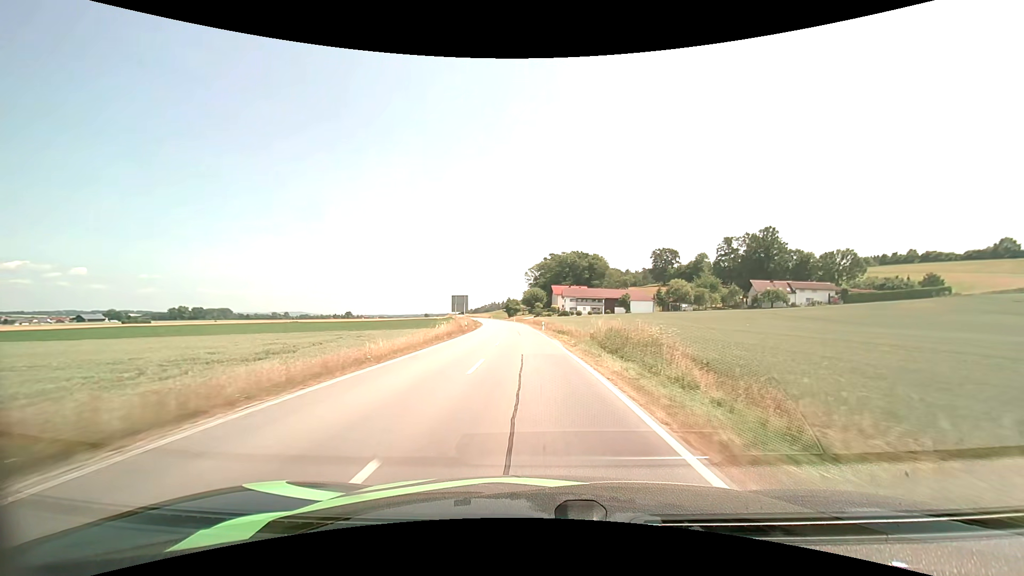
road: secondary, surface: asphalt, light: Day
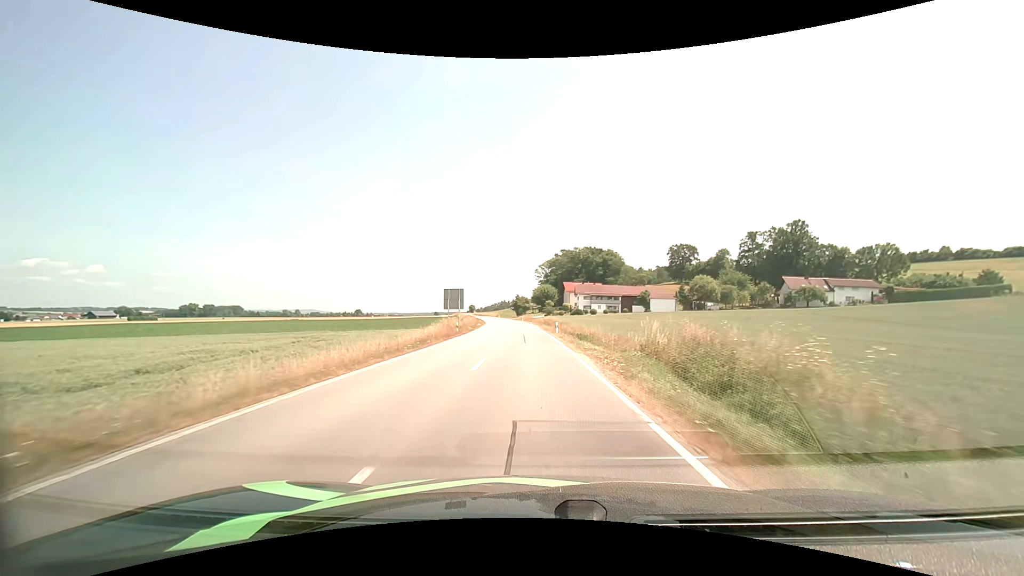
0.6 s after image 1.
(-0.2, +11.3) m; -1°
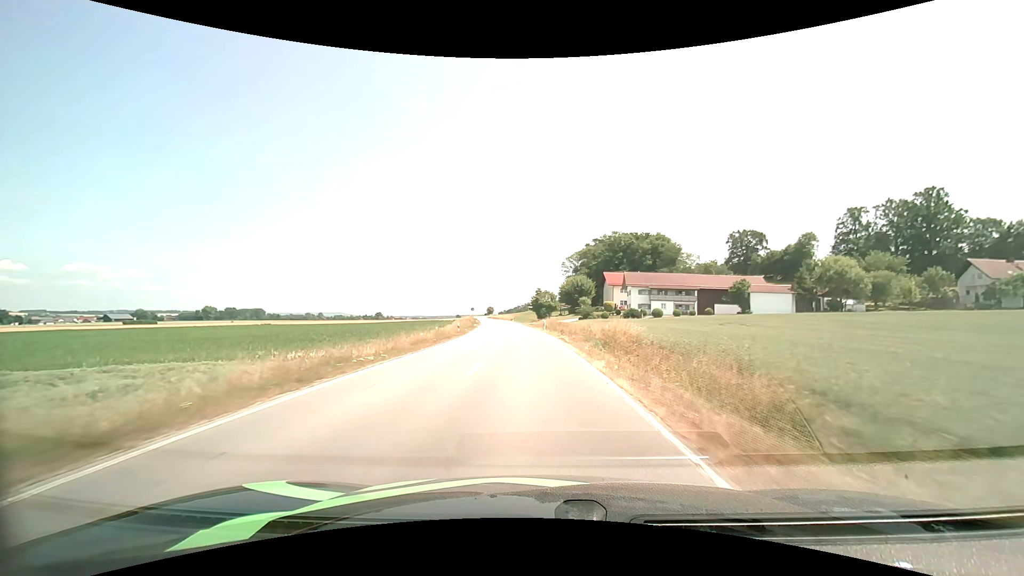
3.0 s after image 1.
(-1.2, +45.9) m; -3°
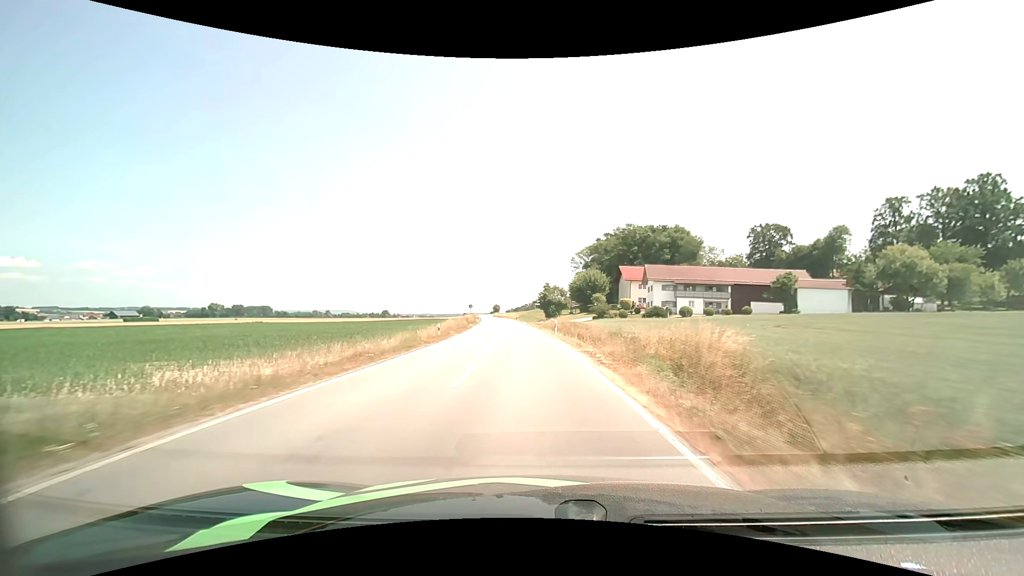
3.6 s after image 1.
(-0.1, +11.7) m; -1°
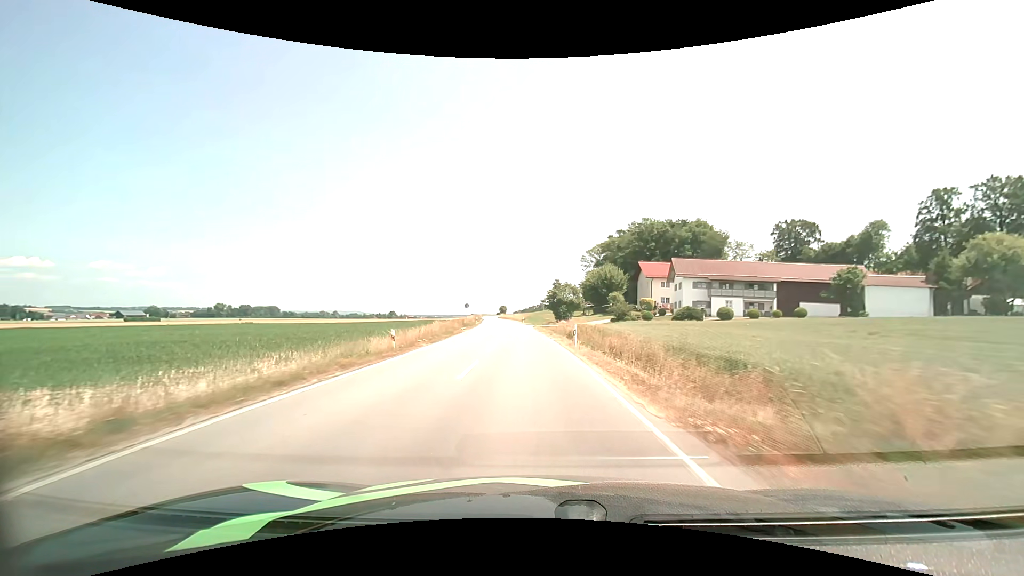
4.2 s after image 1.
(-0.1, +11.8) m; -1°
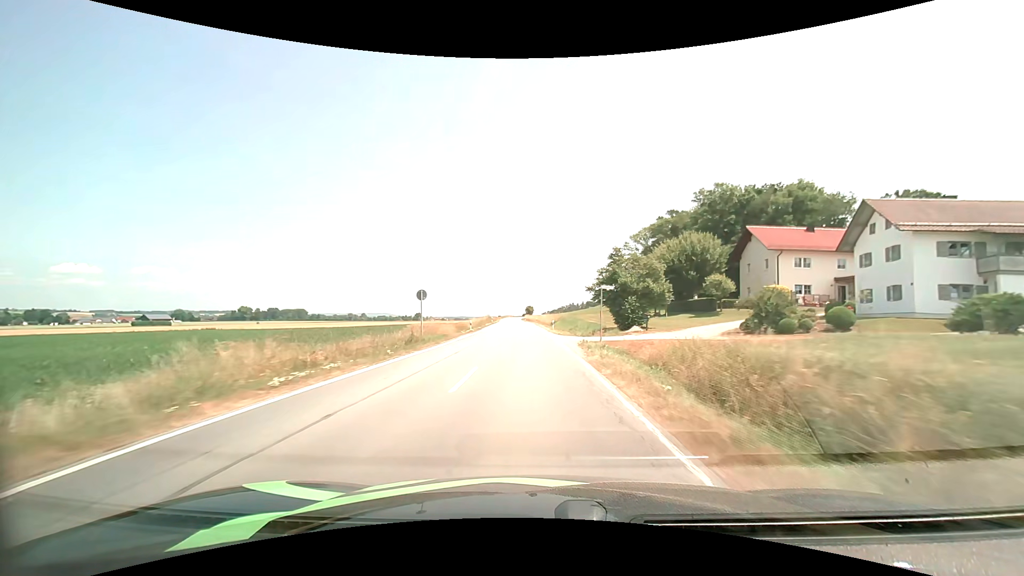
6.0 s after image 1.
(-1.1, +36.5) m; -3°
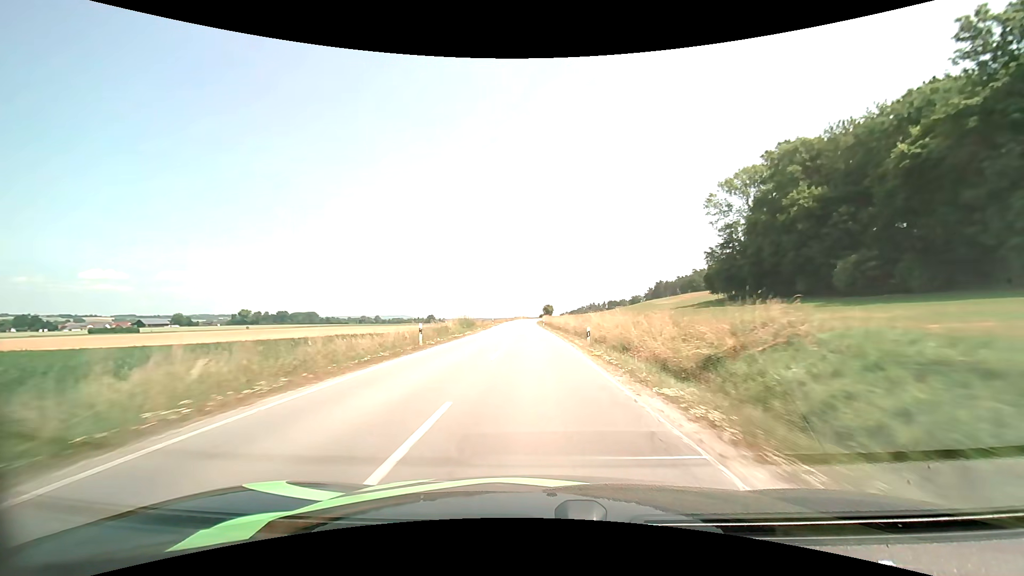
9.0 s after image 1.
(-1.8, +62.3) m; -2°
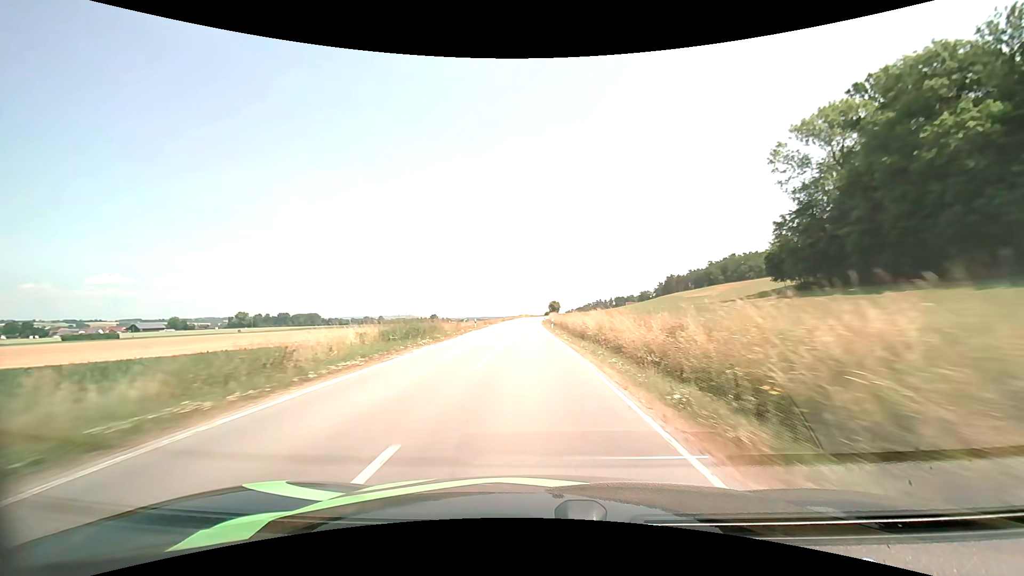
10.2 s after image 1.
(0.0, +25.6) m; 0°
(0, +10) (0, +20) (0, +30) (-1, +40) (-1, +50) (-1, +60) (-1, +70) (-1, +80) (-1, +90) (-1, +100) m
